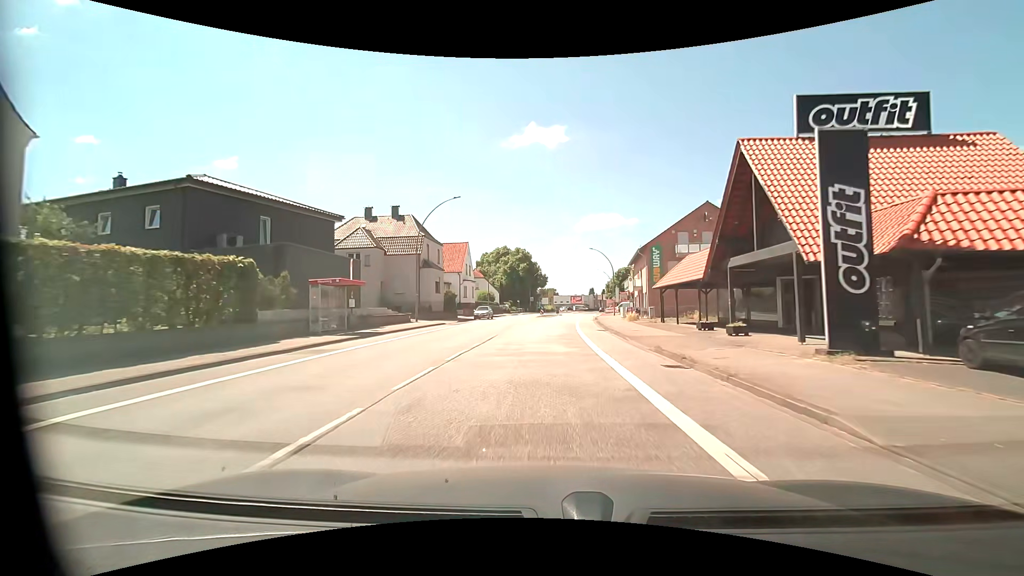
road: primary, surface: asphalt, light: Day
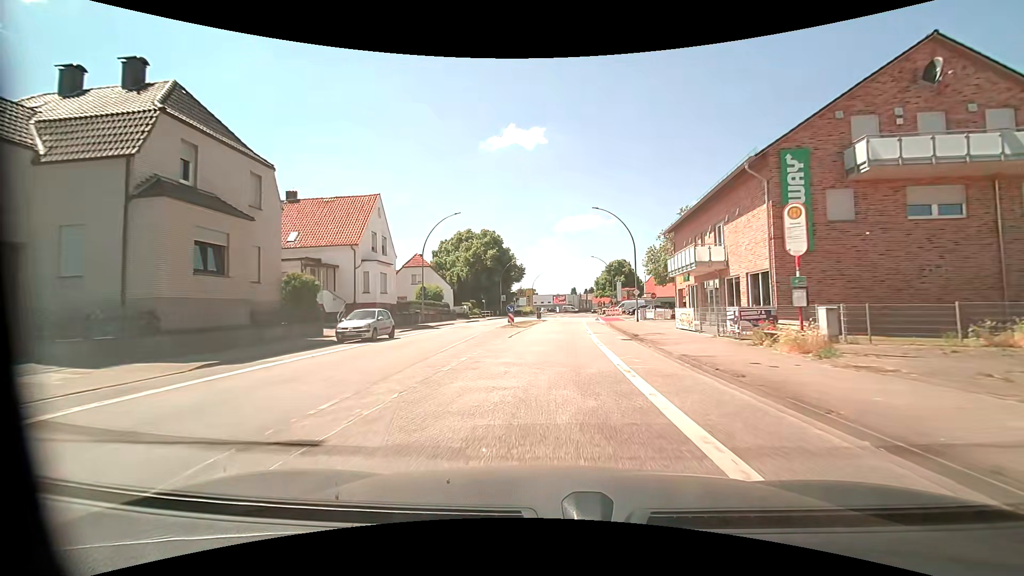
(+0.5, +31.1) m; +3°
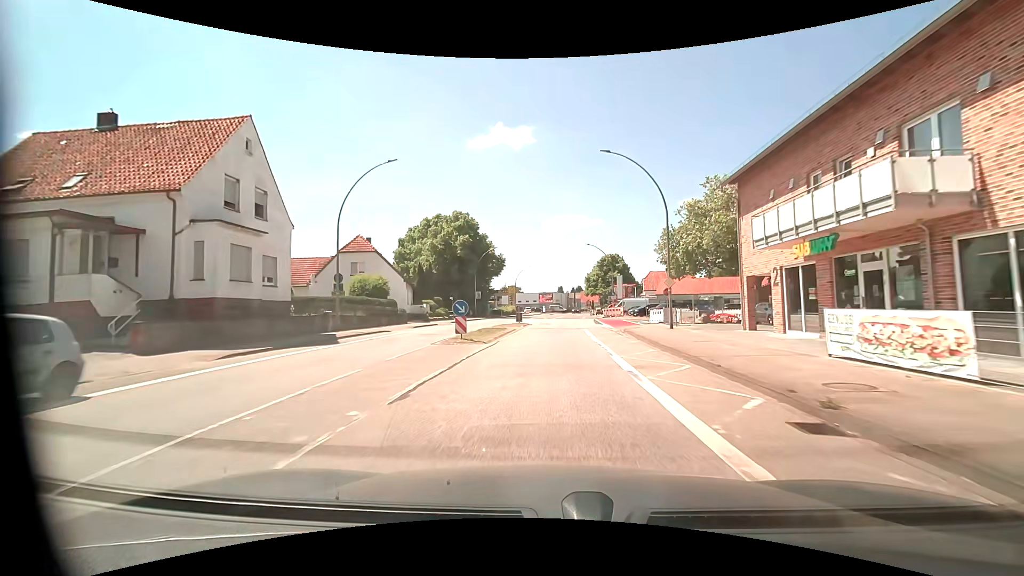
(+0.2, +15.8) m; +1°
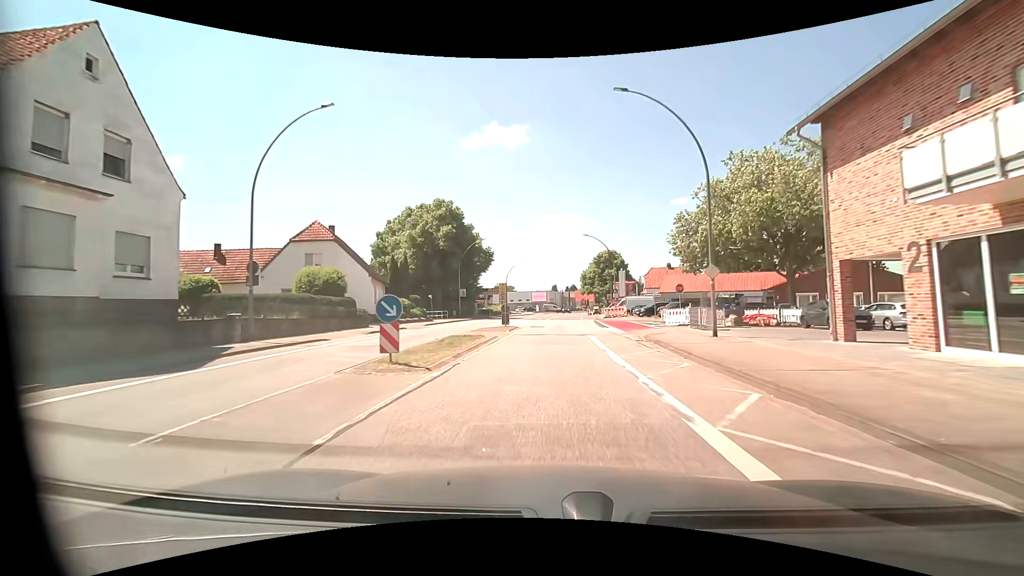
(+0.1, +7.9) m; +1°
(0, +10) (0, +20) (+1, +30) (+1, +40) (+2, +50) (+2, +60) (+3, +70) (+4, +80) (+5, +90) (+6, +100) m
